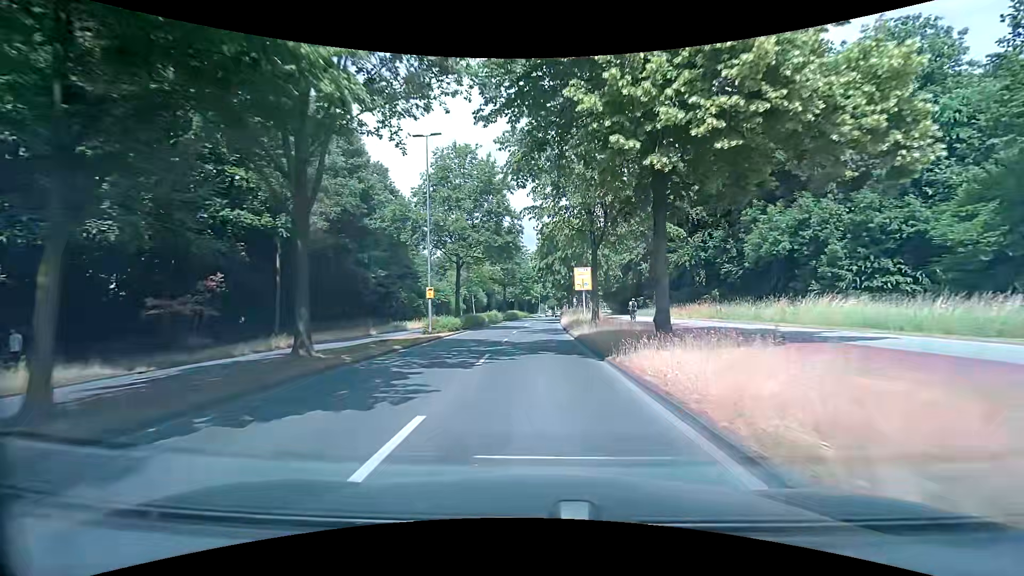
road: primary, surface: asphalt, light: Day
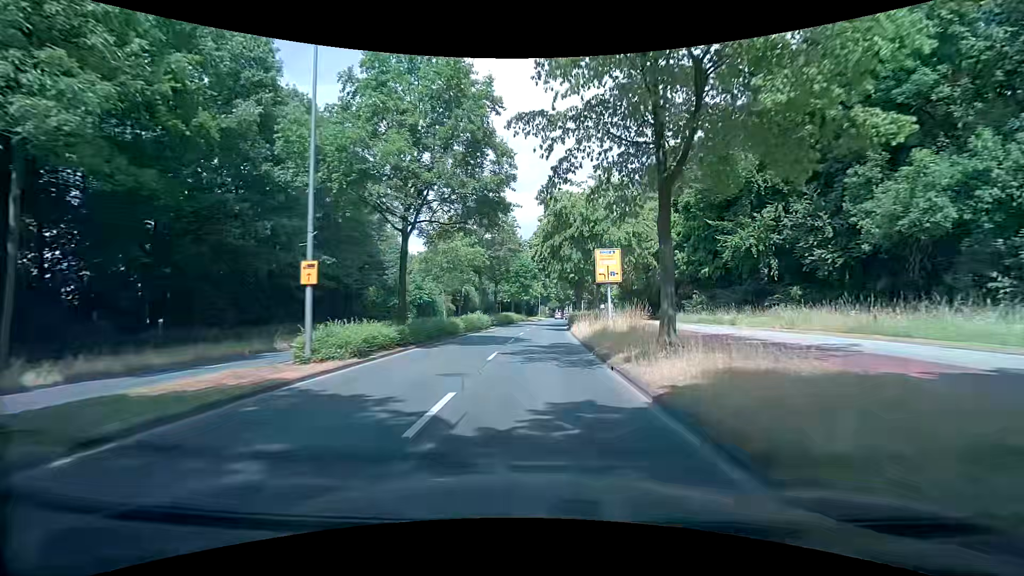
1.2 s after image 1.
(0.0, +15.9) m; +1°
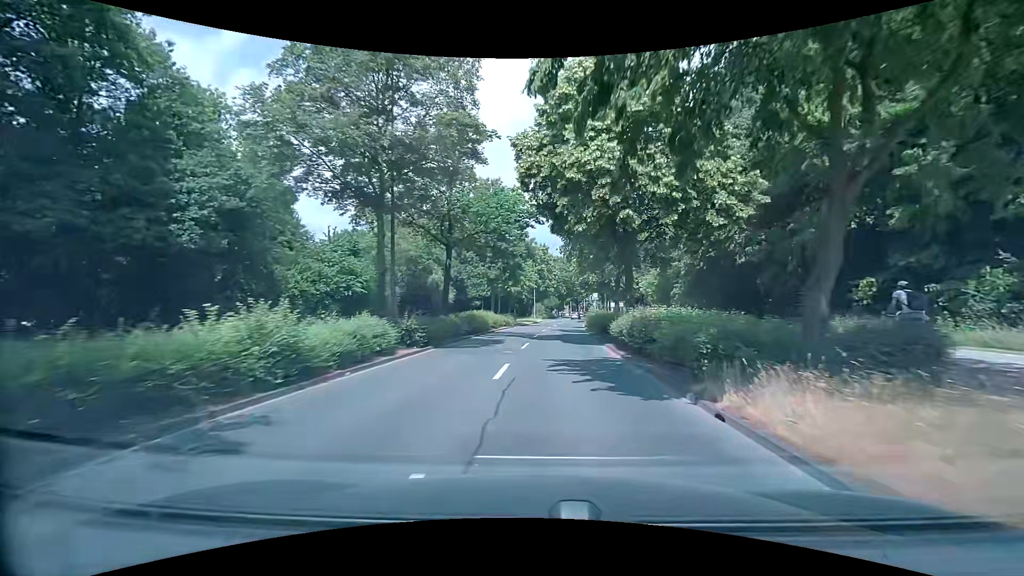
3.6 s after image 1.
(-0.3, +31.3) m; 0°
(0, +10) (0, +20) (+1, +30) (+2, +40) (+3, +50) (+4, +60) (+5, +70) (+7, +80) (+8, +90) (+10, +99) m
